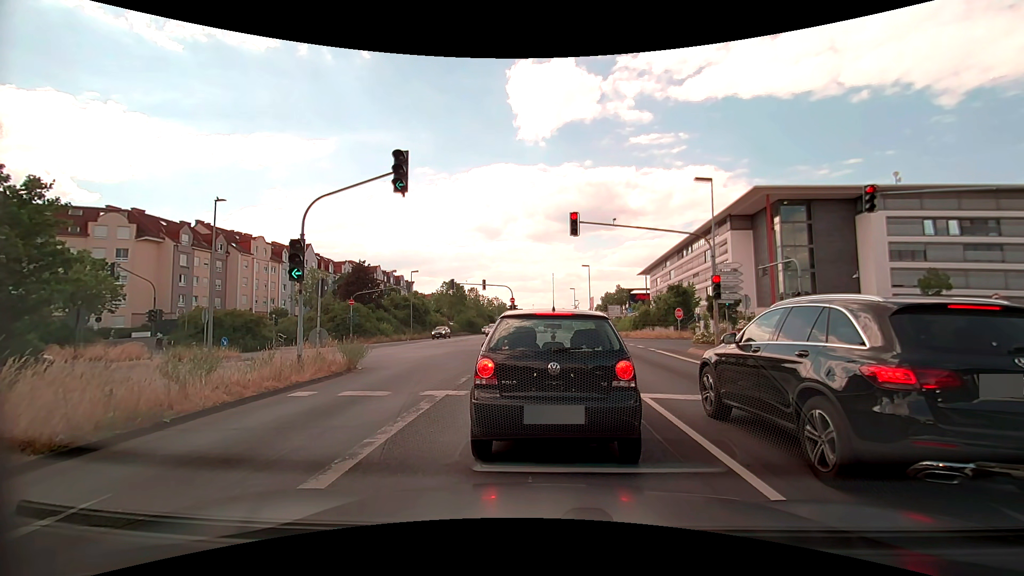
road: primary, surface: asphalt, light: Day
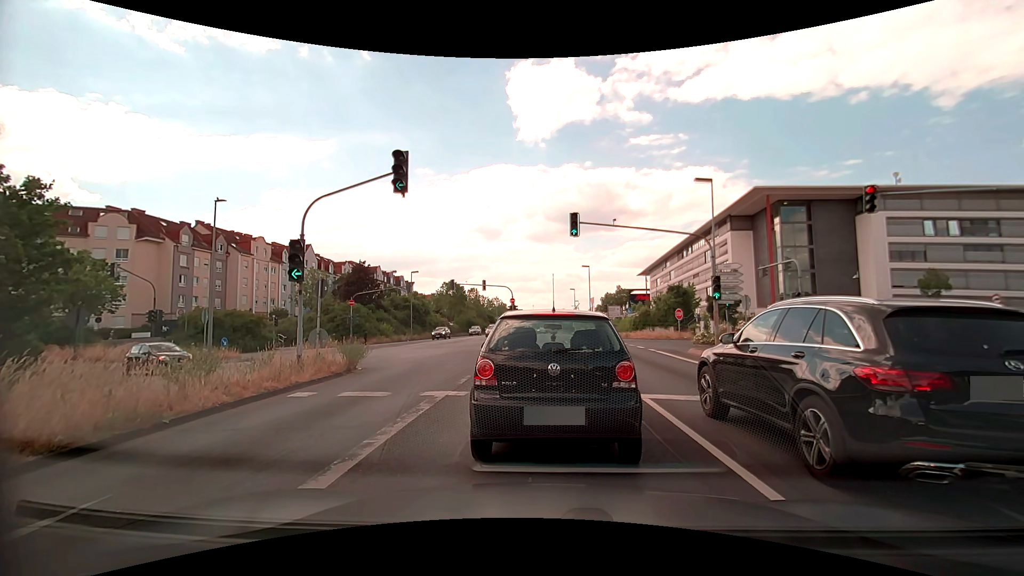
(0.0, 0.0) m; 0°
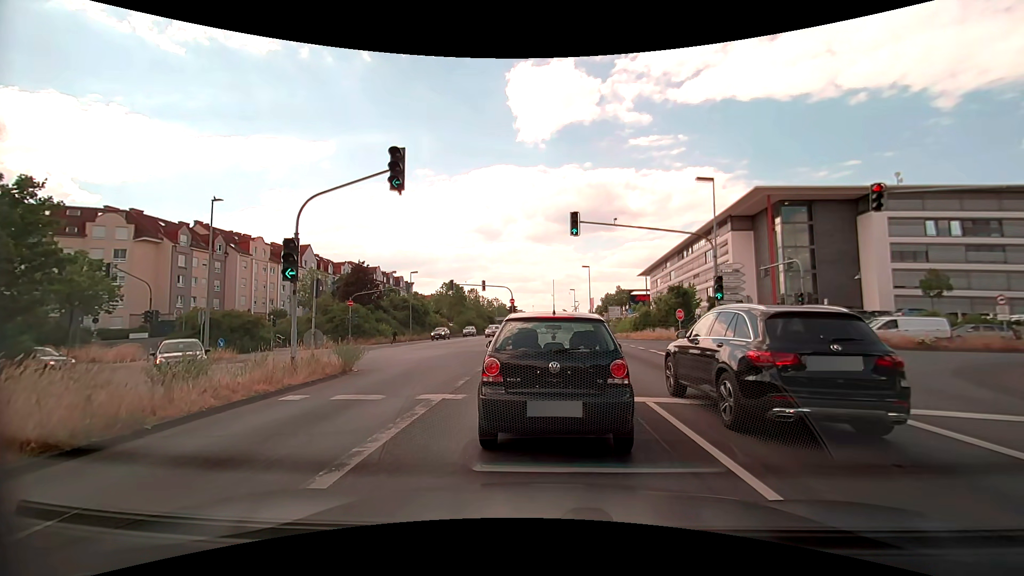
(0.0, +0.3) m; 0°
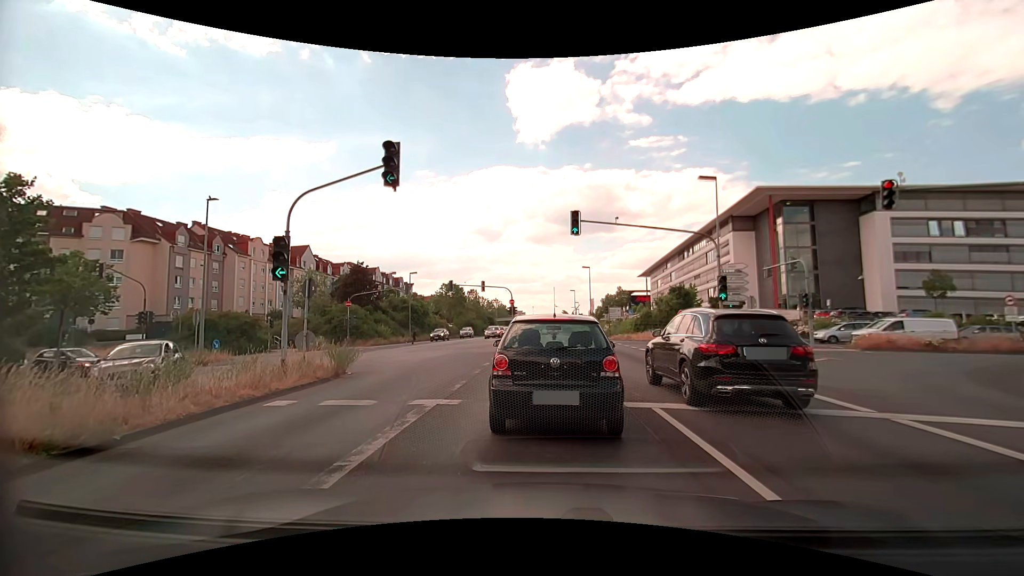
(0.0, +0.5) m; 0°
